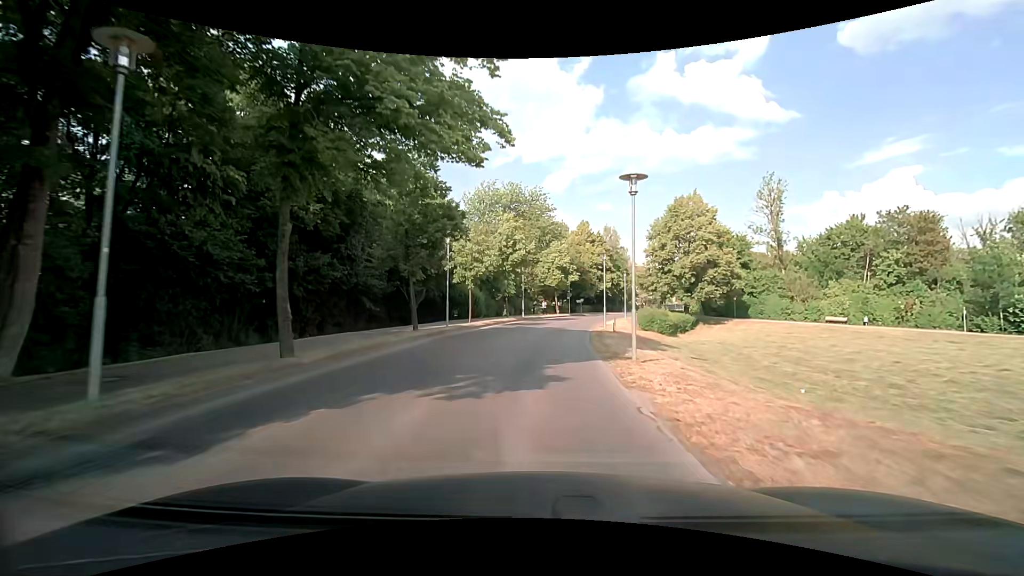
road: tertiary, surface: asphalt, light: Day
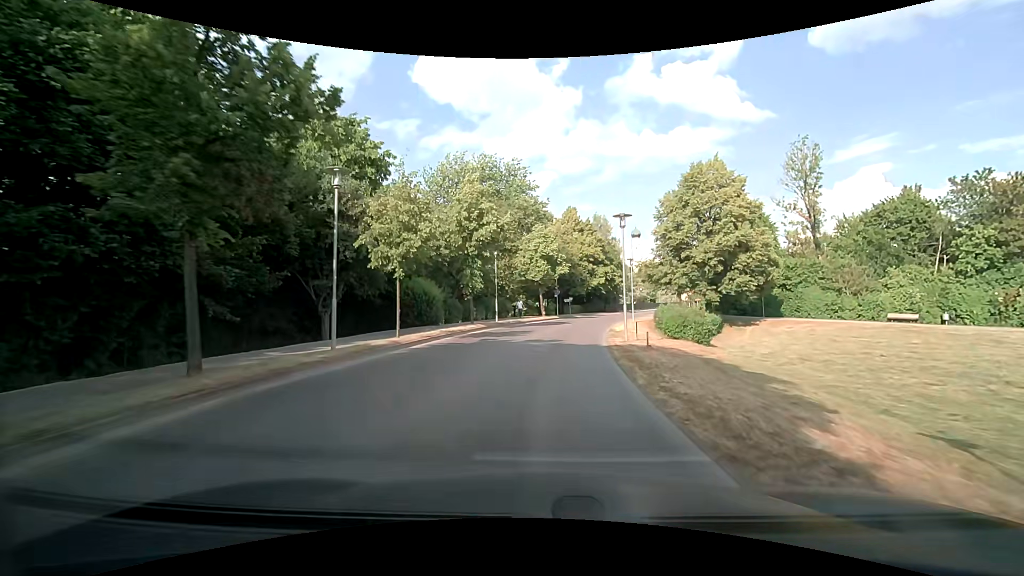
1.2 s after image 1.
(+0.2, +13.1) m; +2°
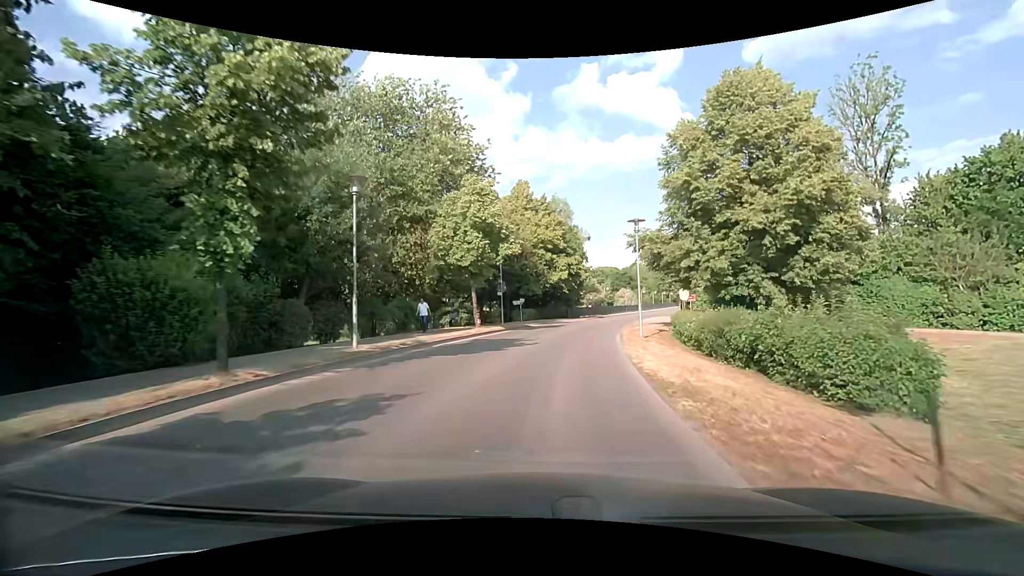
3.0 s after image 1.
(+0.8, +19.1) m; +5°
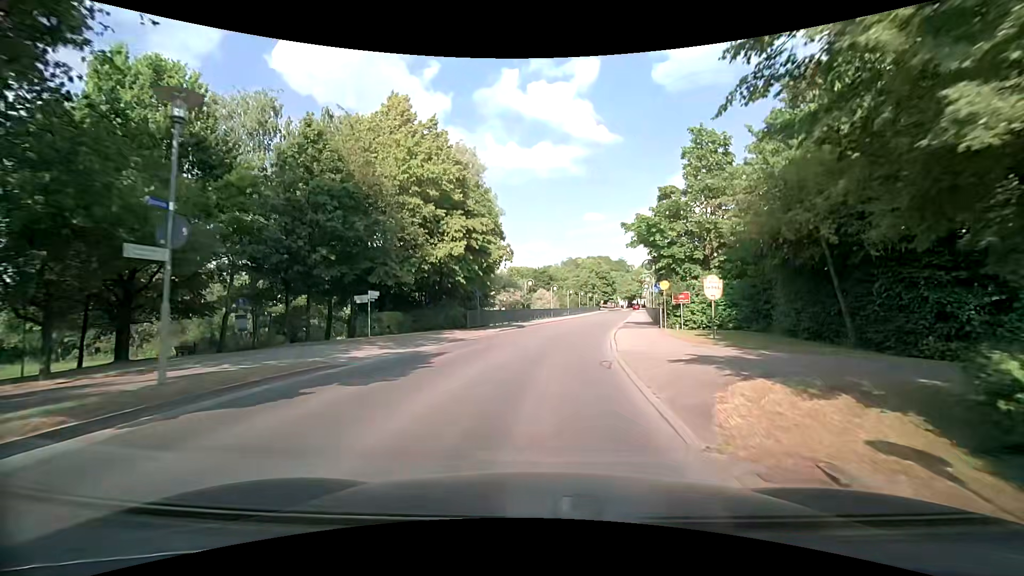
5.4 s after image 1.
(+2.1, +23.9) m; +10°
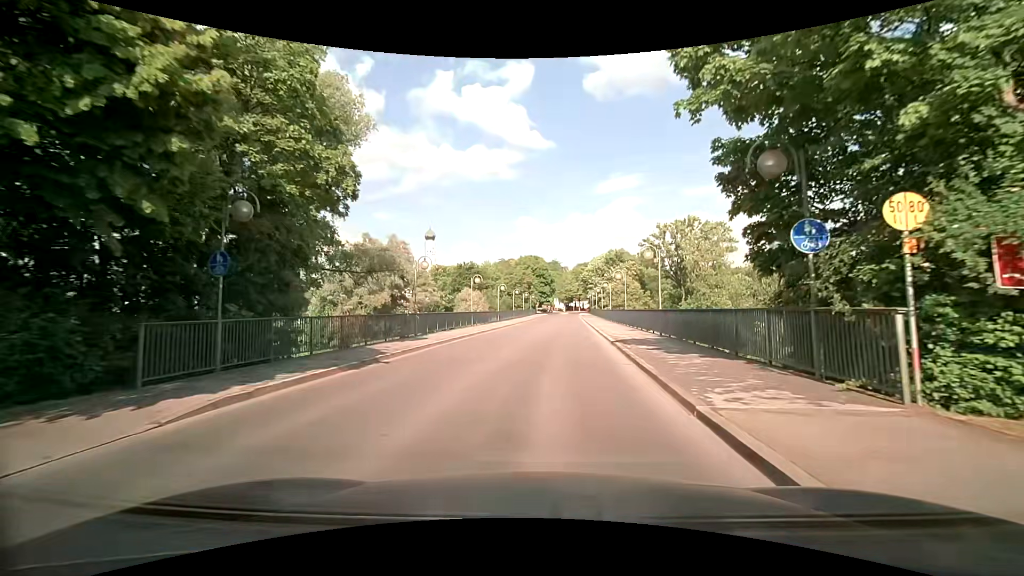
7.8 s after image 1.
(+1.3, +23.3) m; +7°
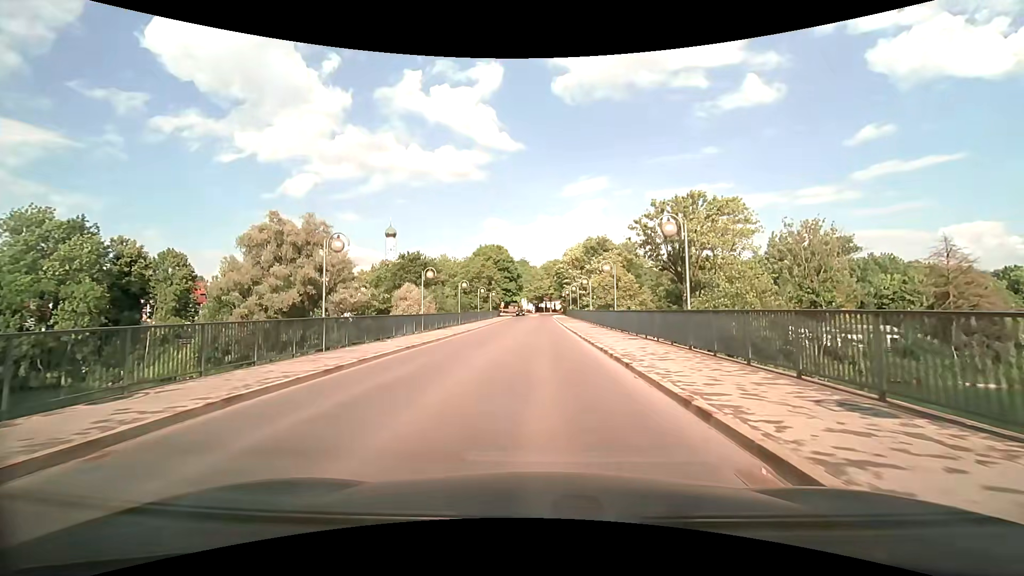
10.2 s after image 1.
(+1.1, +23.2) m; +4°
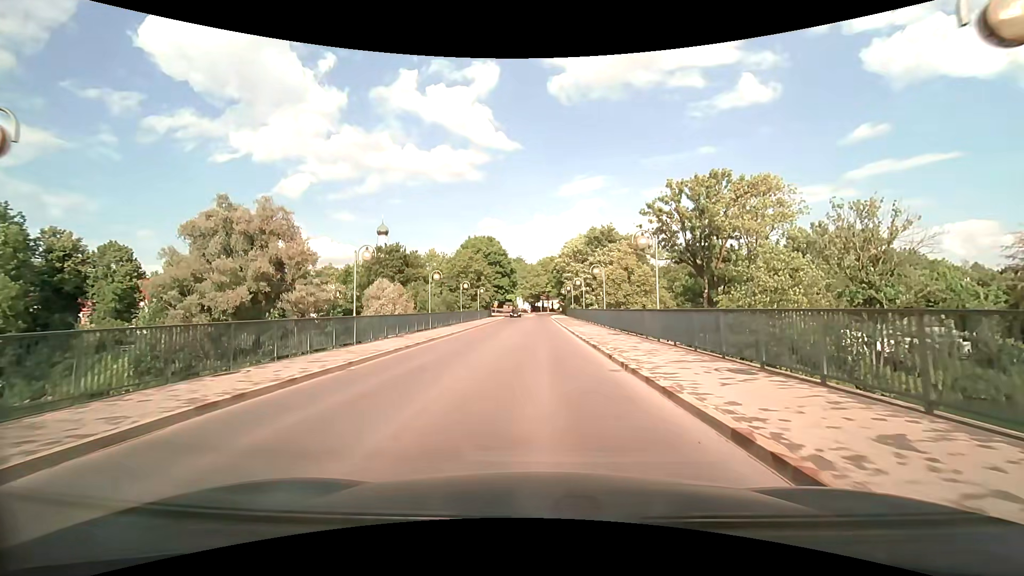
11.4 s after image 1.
(-0.1, +11.6) m; 0°
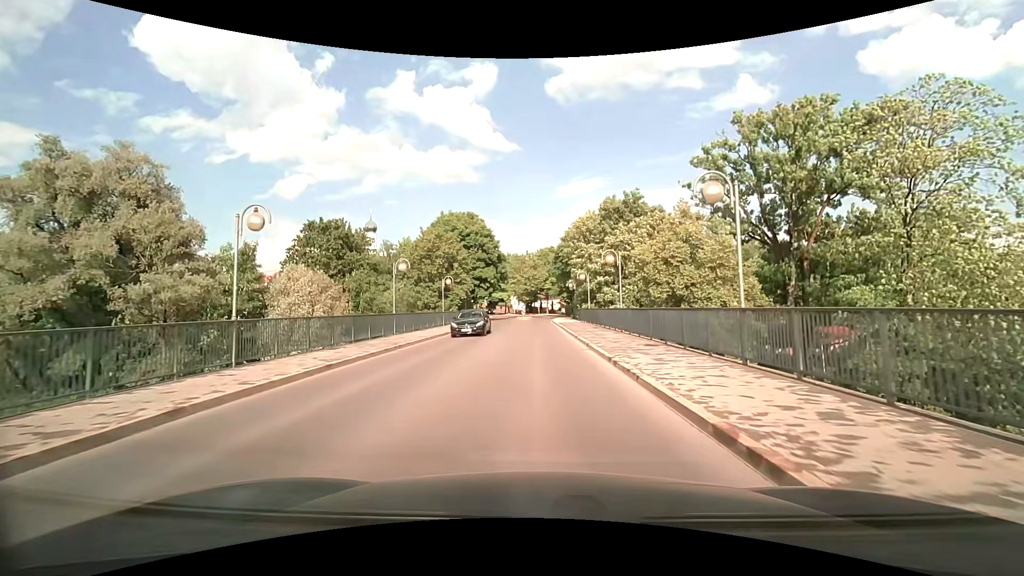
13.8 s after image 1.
(0.0, +23.1) m; 0°
(0, +10) (0, +20) (0, +30) (0, +40) (0, +50) (0, +60) (+1, +70) (+1, +80) (+1, +90) (0, +100) m
